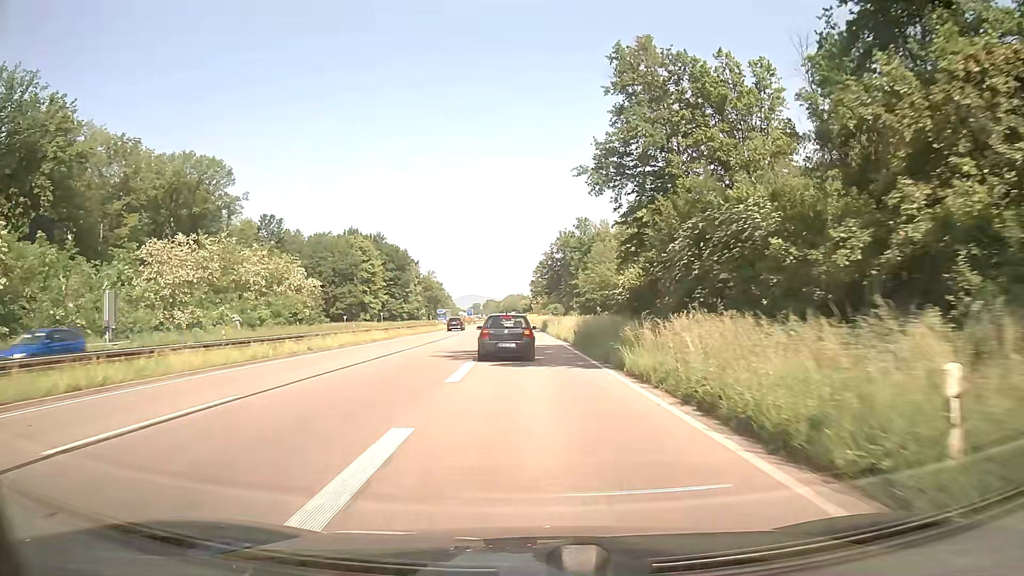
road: trunk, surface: asphalt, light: Day
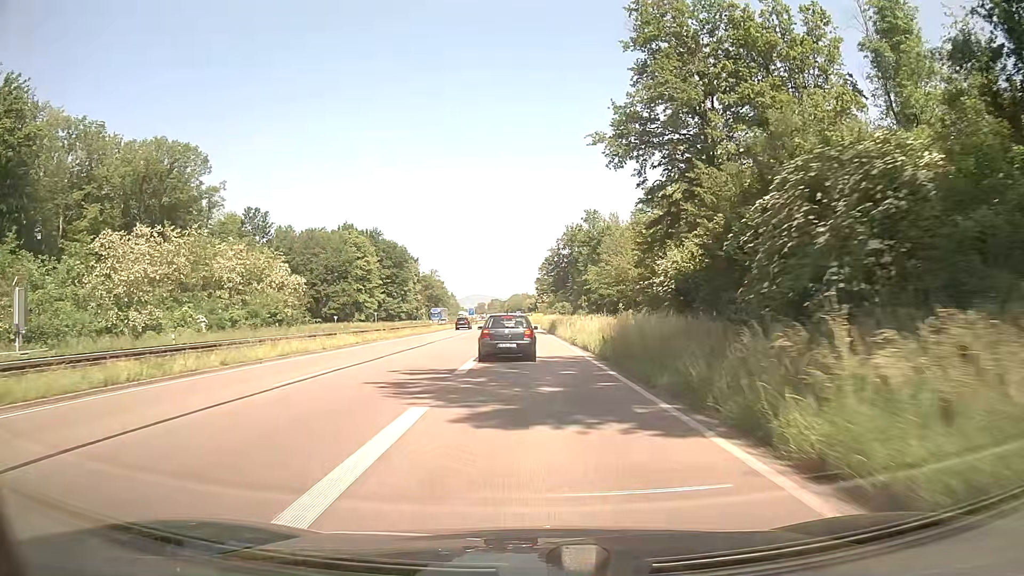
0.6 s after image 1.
(-0.1, +10.0) m; -1°
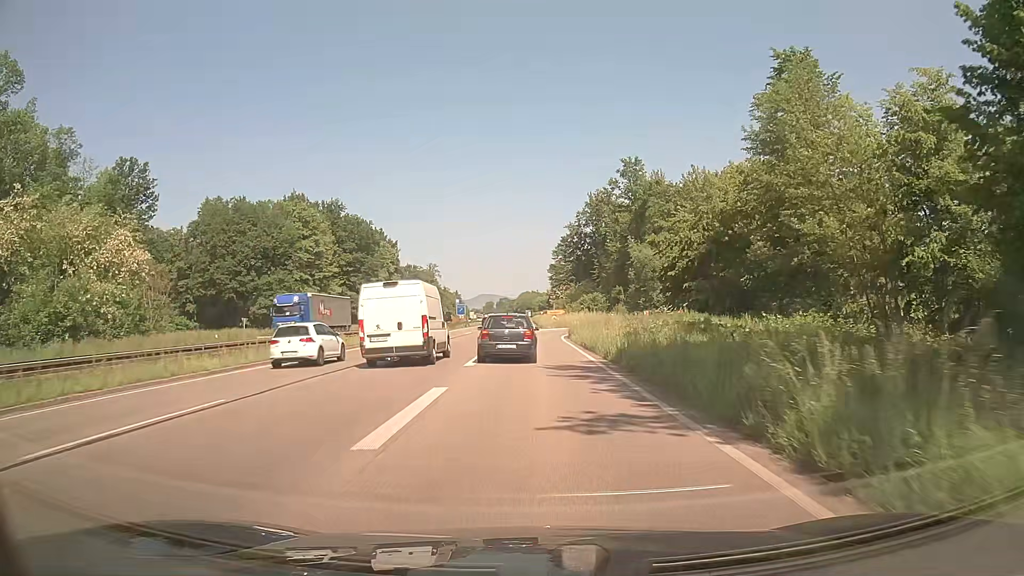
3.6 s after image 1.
(-0.3, +44.8) m; 0°
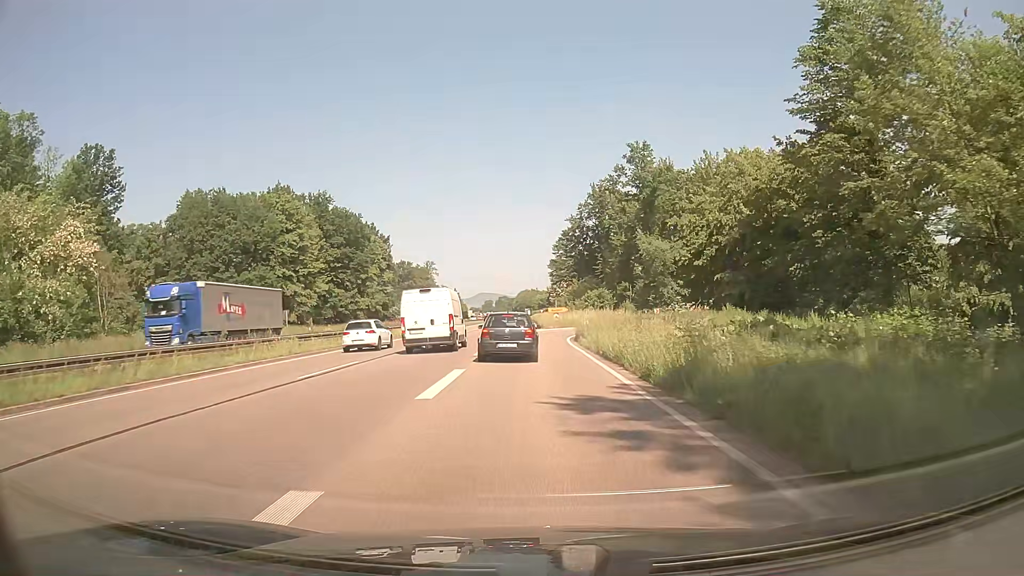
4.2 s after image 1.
(0.0, +7.7) m; 0°
